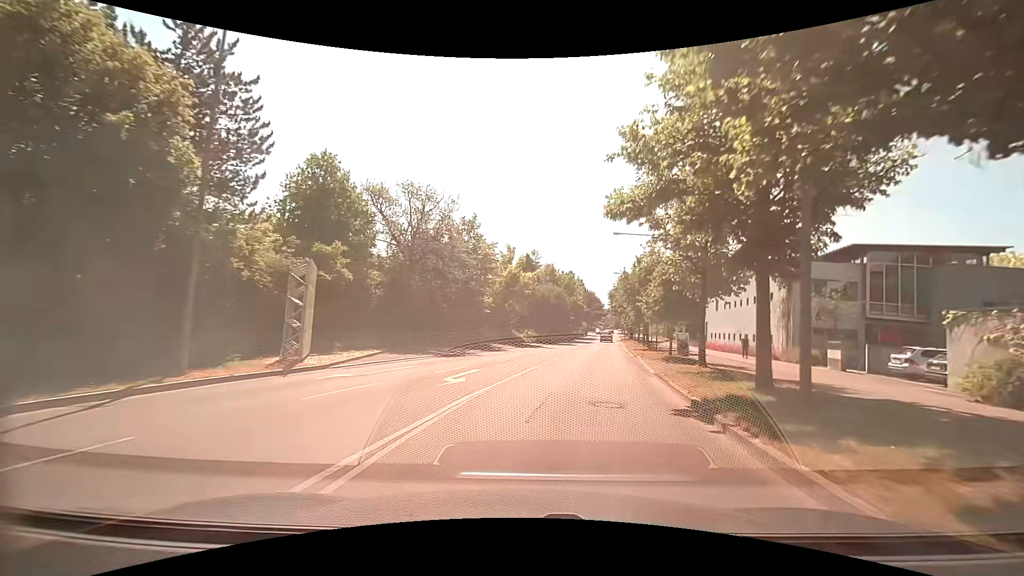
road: tertiary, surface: asphalt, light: Day
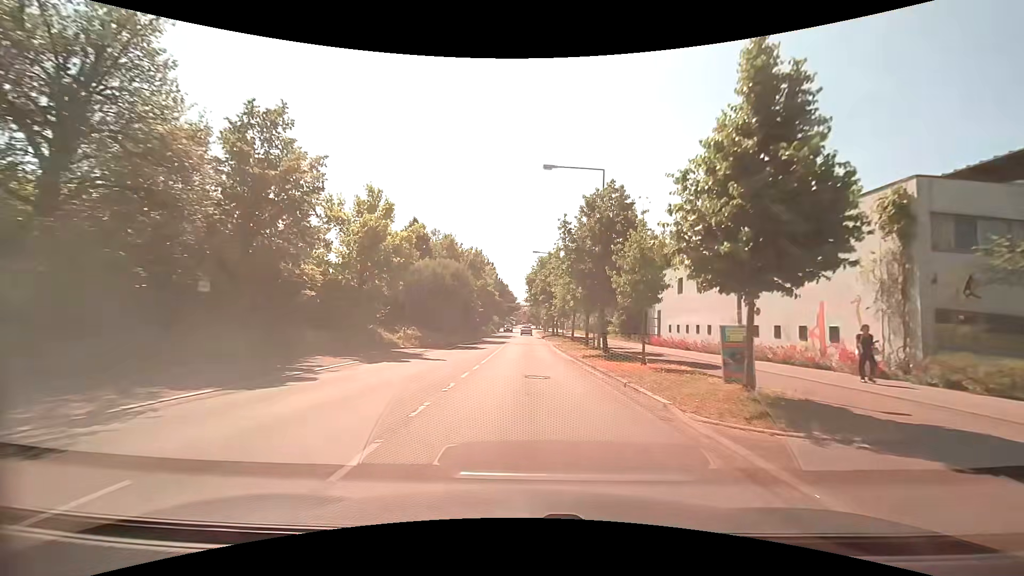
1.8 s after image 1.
(+1.8, +18.6) m; +10°
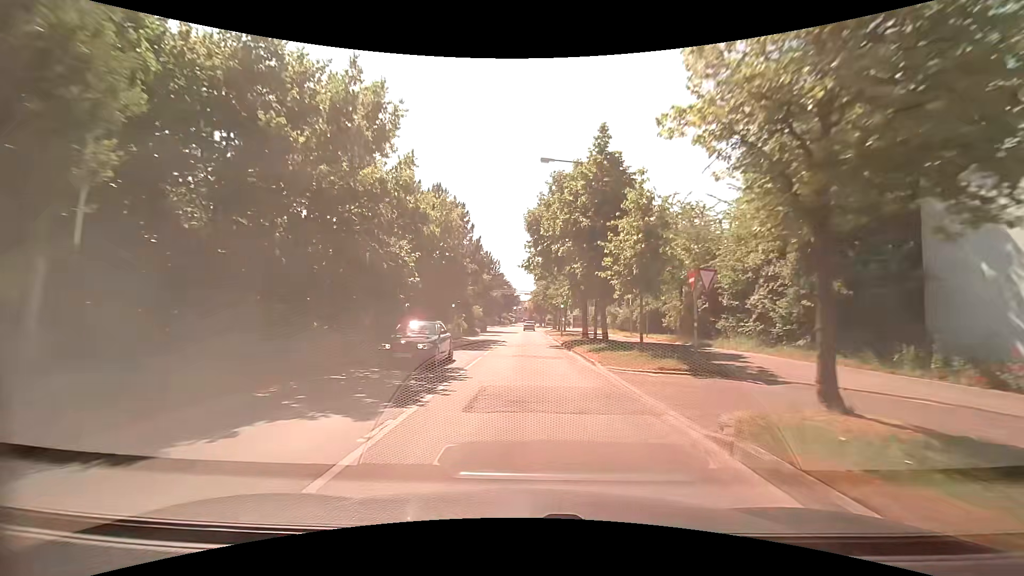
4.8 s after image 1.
(+0.2, +33.7) m; +1°
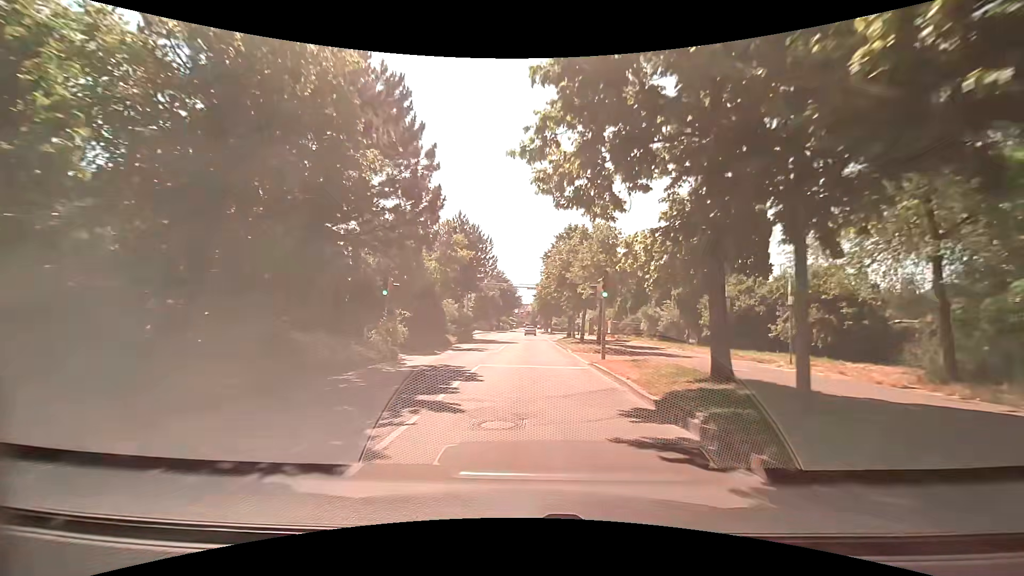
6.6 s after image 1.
(-0.4, +20.4) m; 0°
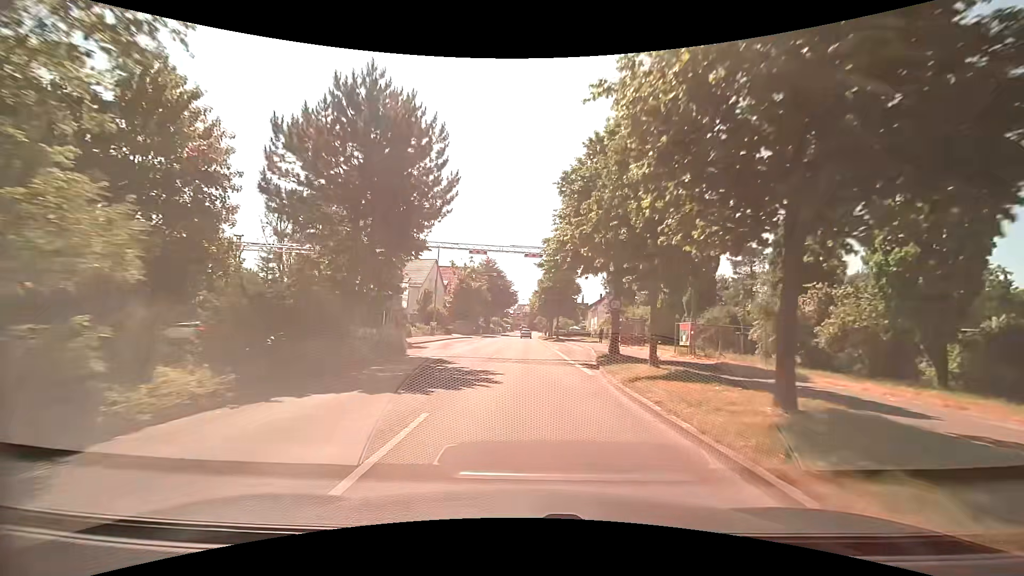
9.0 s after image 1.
(-0.5, +26.9) m; -1°
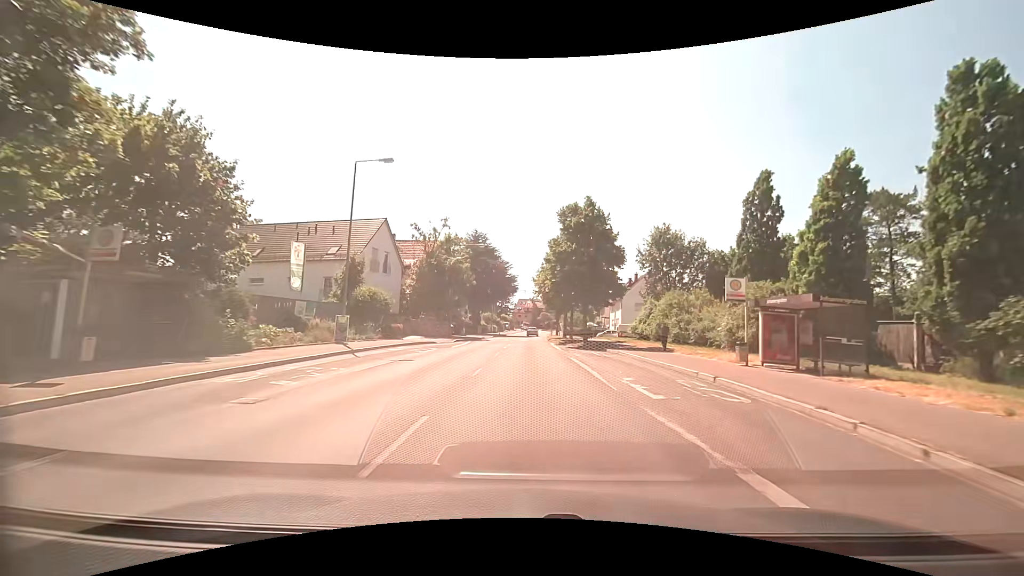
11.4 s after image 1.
(+0.1, +27.7) m; +1°
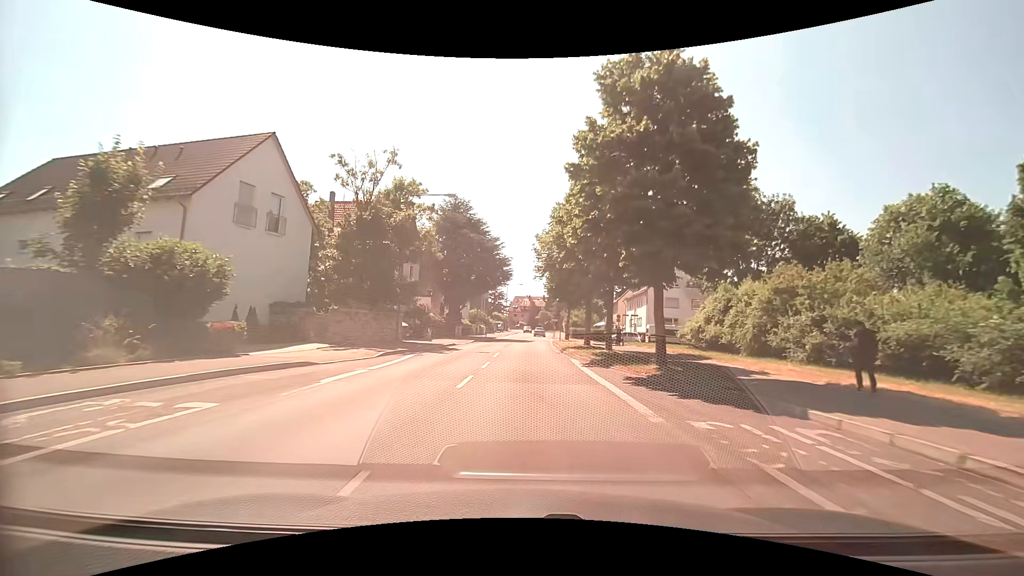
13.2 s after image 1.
(-0.1, +20.9) m; 0°
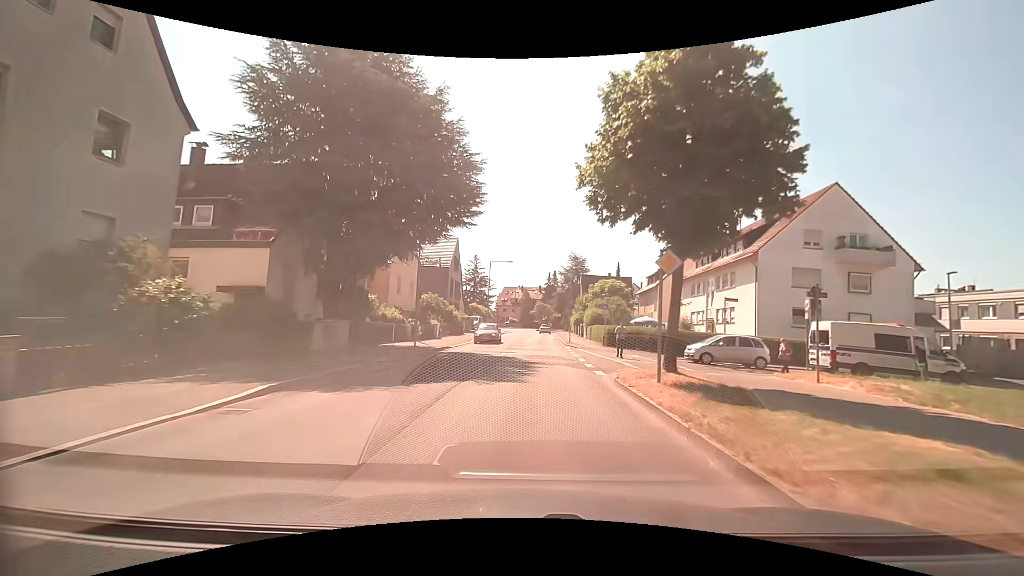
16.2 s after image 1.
(0.0, +34.6) m; +1°
(0, +10) (0, +20) (0, +30) (+1, +40) (+1, +50) (+2, +60) (+2, +70) (+2, +80) (+2, +90) (0, +100) m
